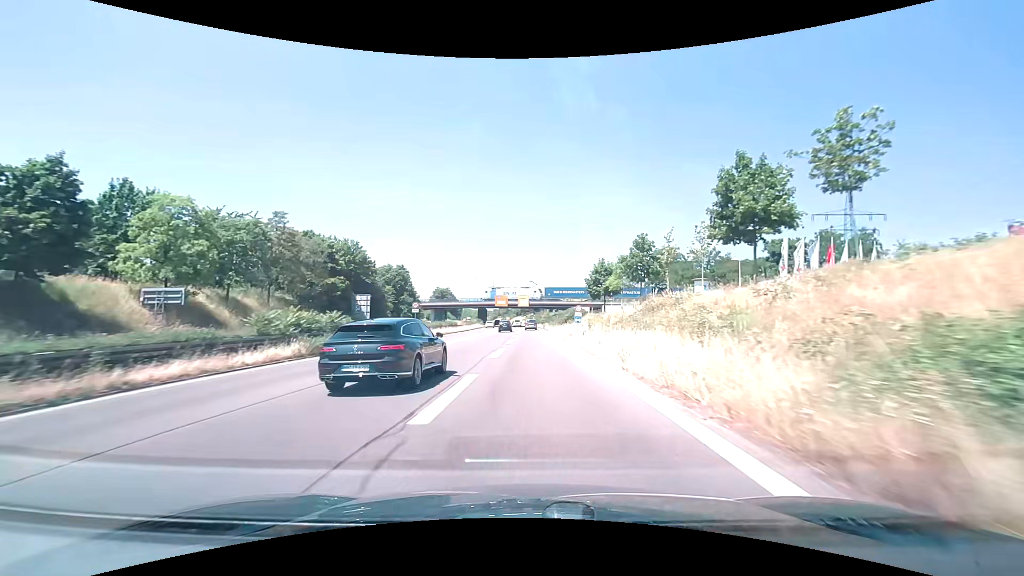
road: trunk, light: Day
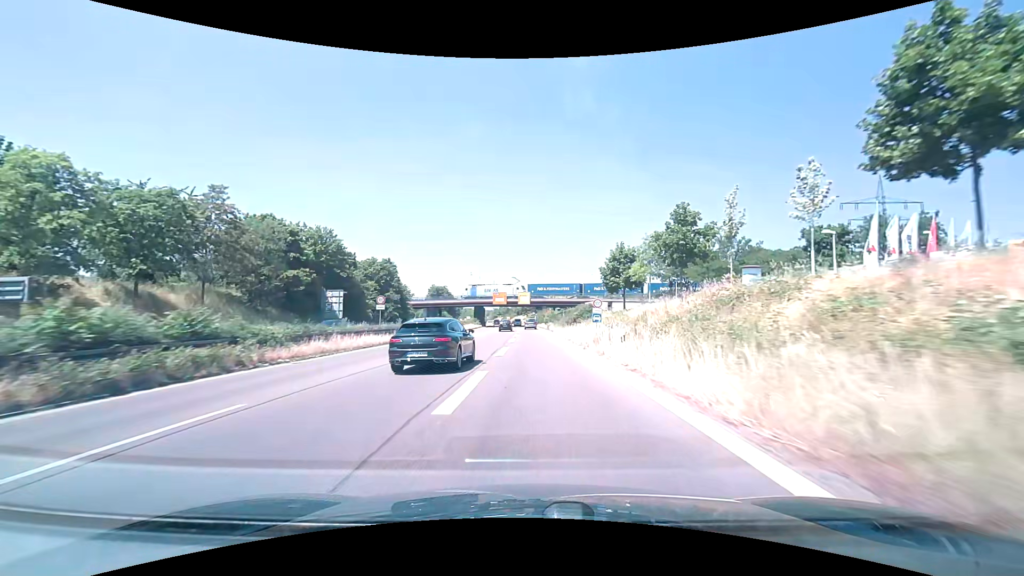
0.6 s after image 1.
(0.0, +11.4) m; 0°
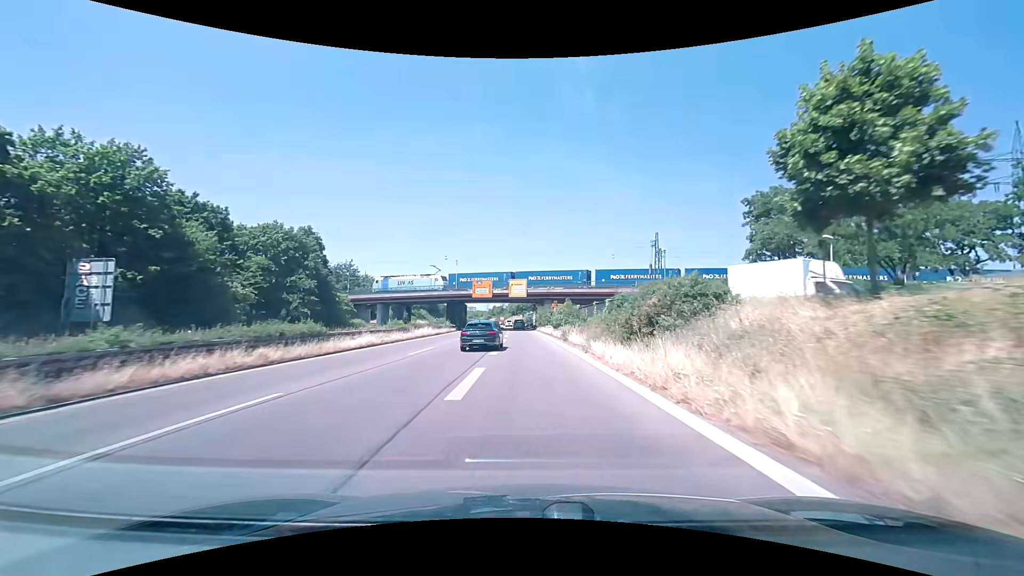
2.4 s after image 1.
(+0.2, +34.7) m; 0°
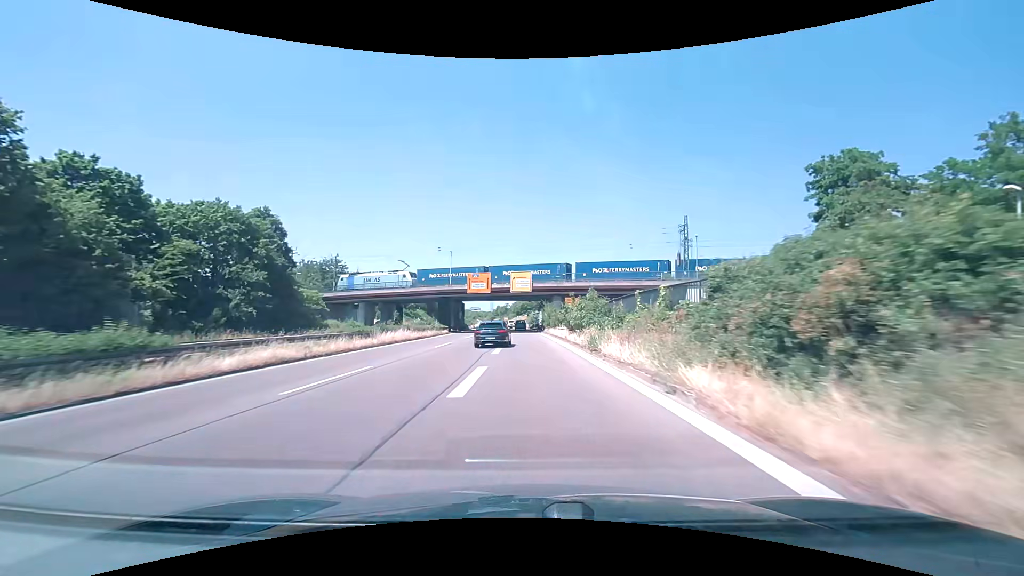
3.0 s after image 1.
(0.0, +11.8) m; 0°
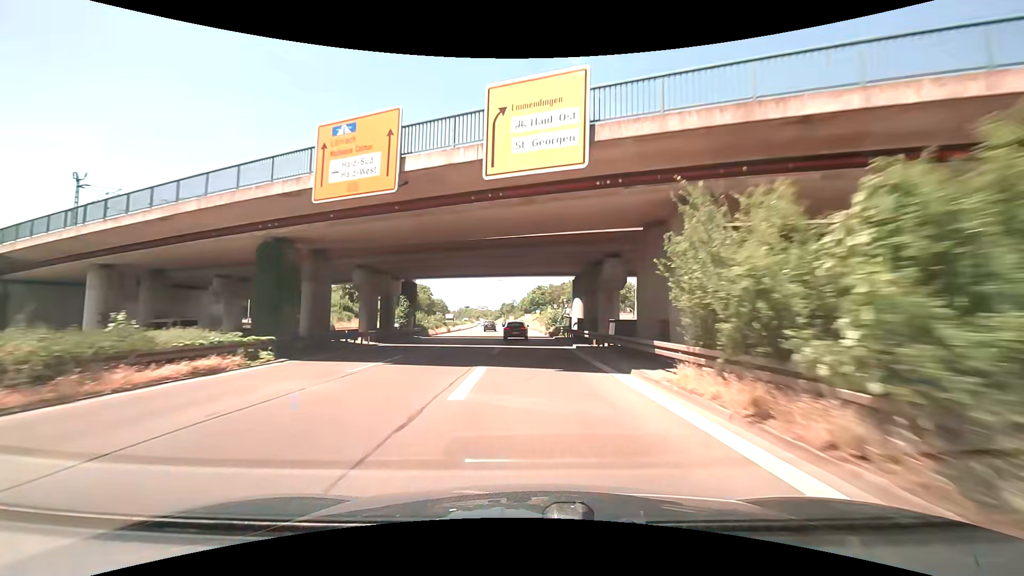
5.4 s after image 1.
(-0.9, +48.5) m; -1°
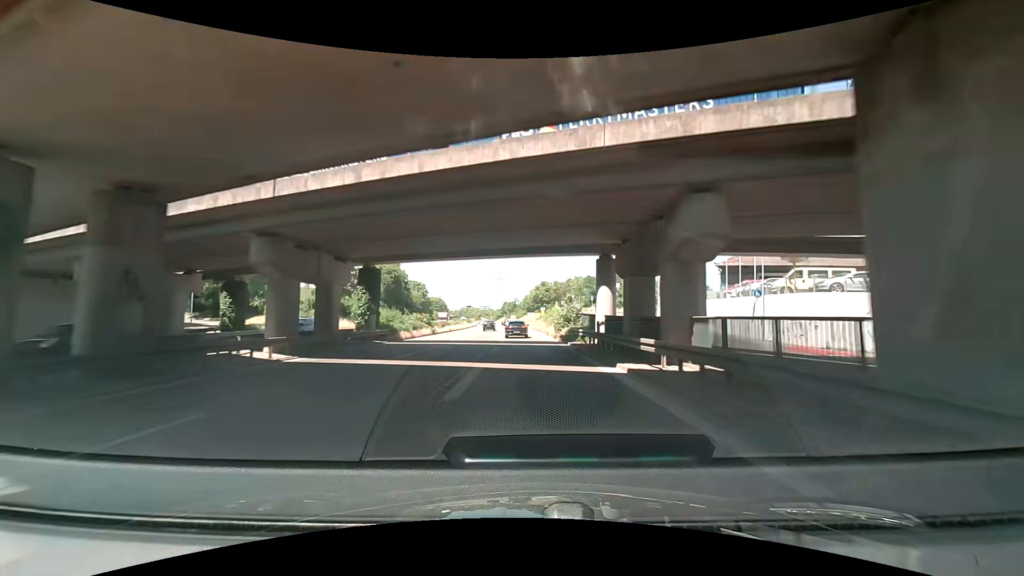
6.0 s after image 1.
(0.0, +12.3) m; 0°
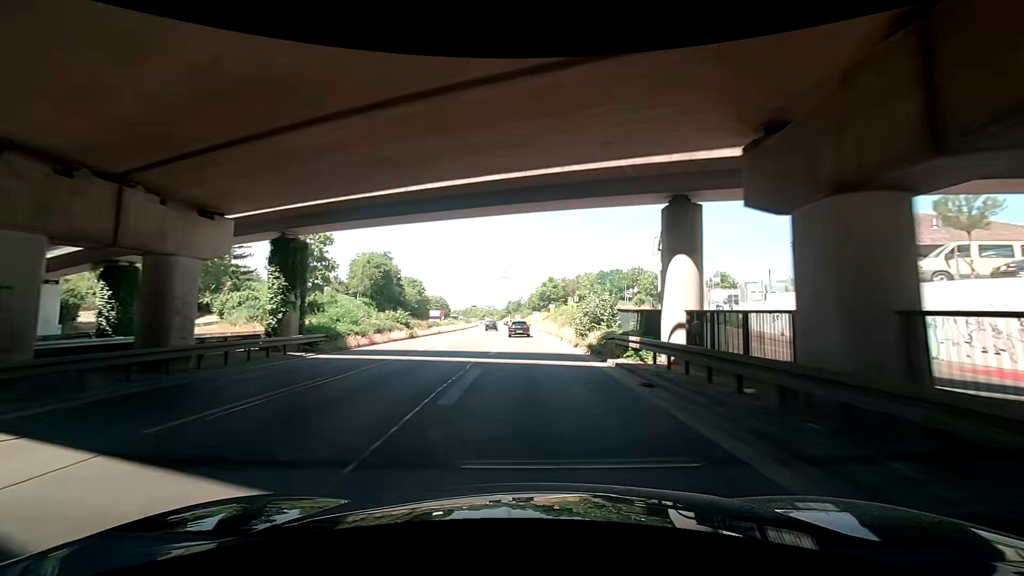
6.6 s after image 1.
(-0.2, +12.4) m; -2°
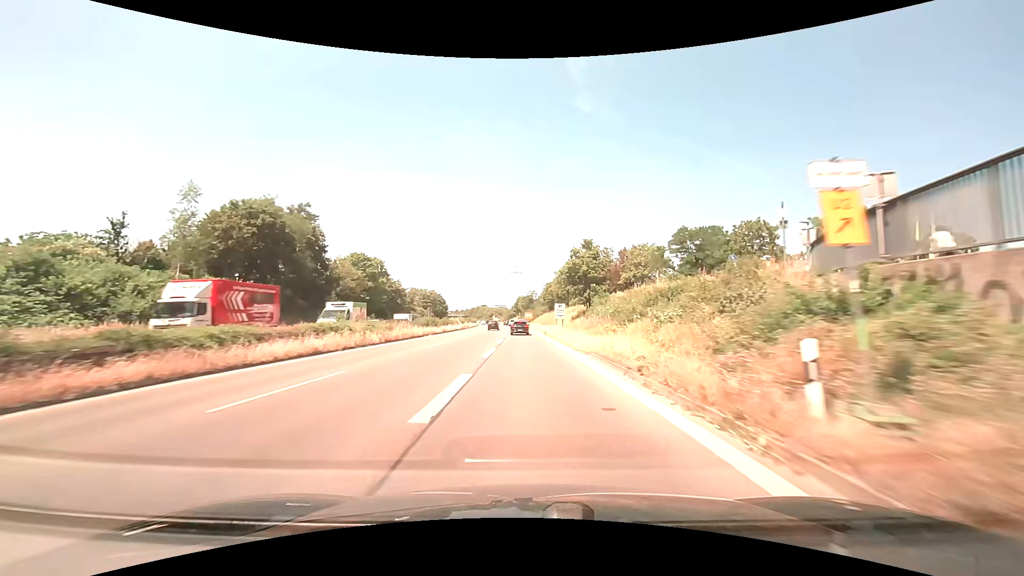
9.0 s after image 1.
(+1.4, +49.6) m; 0°
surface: asphalt
(0, +10) (0, +20) (0, +30) (0, +40) (-1, +50) (-1, +60) (-1, +70) (-1, +80) (-2, +90) (-2, +100) m
